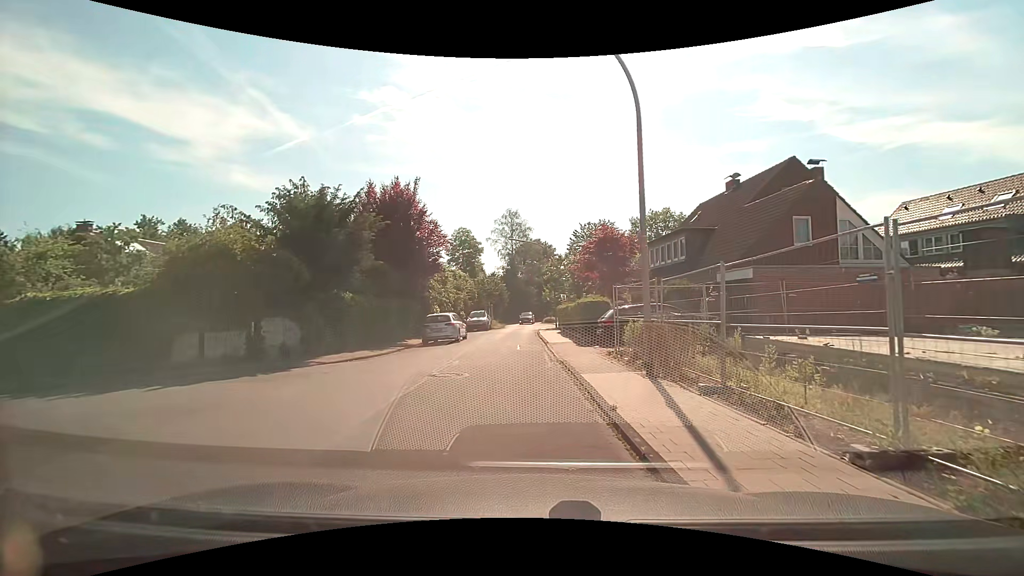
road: residential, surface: asphalt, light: Day
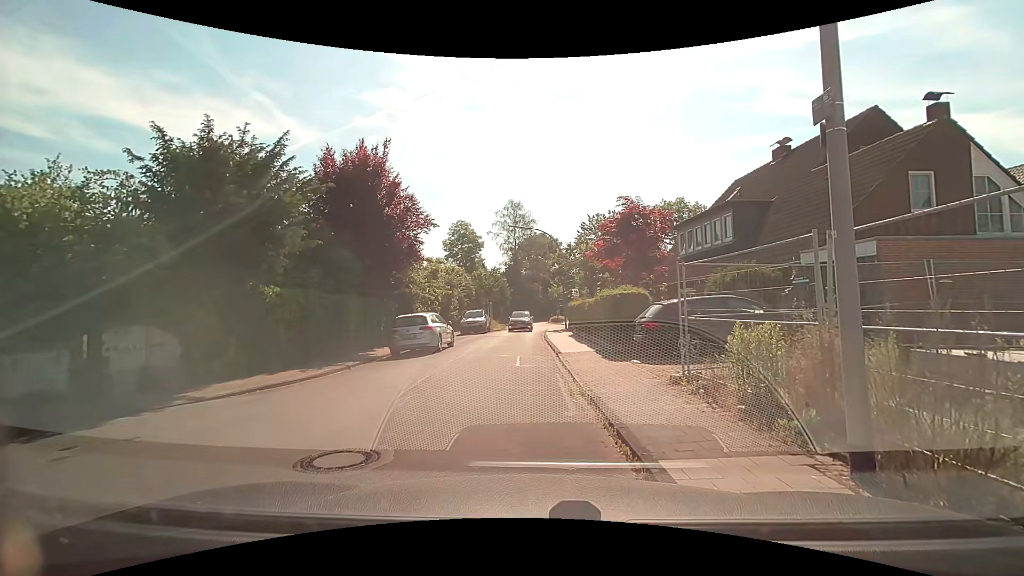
(0.0, +5.9) m; 0°
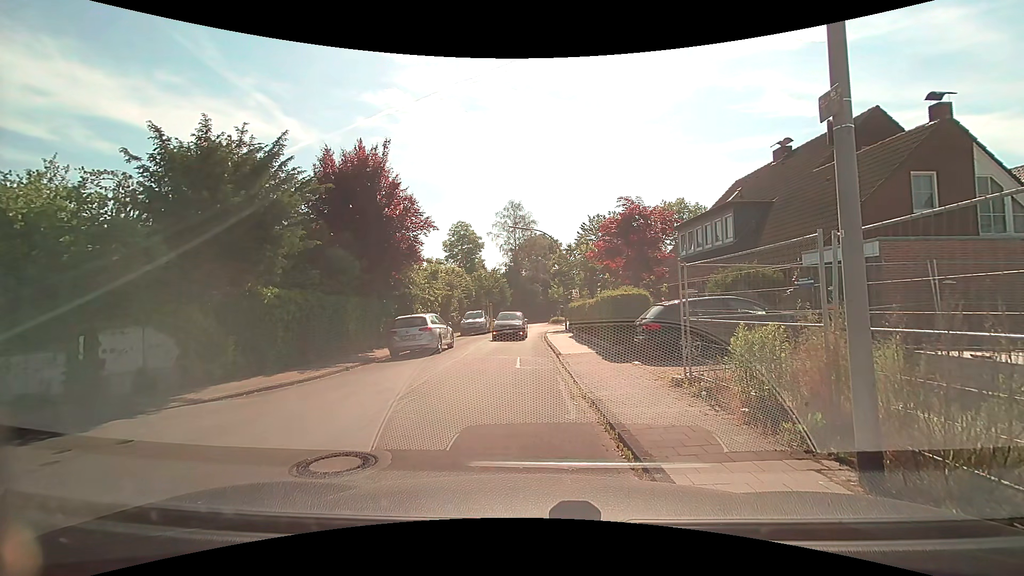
(0.0, +0.2) m; 0°
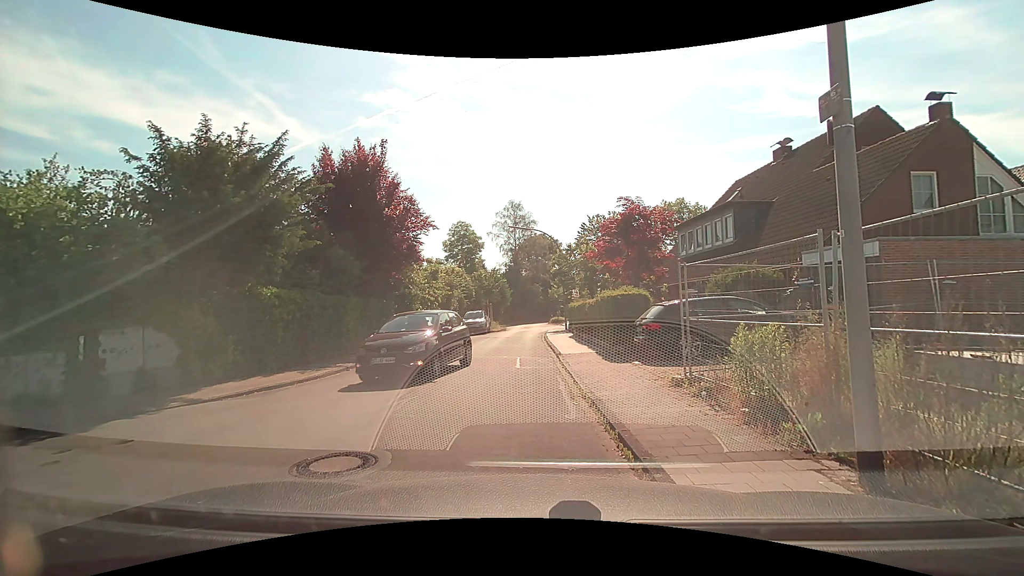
(0.0, 0.0) m; 0°
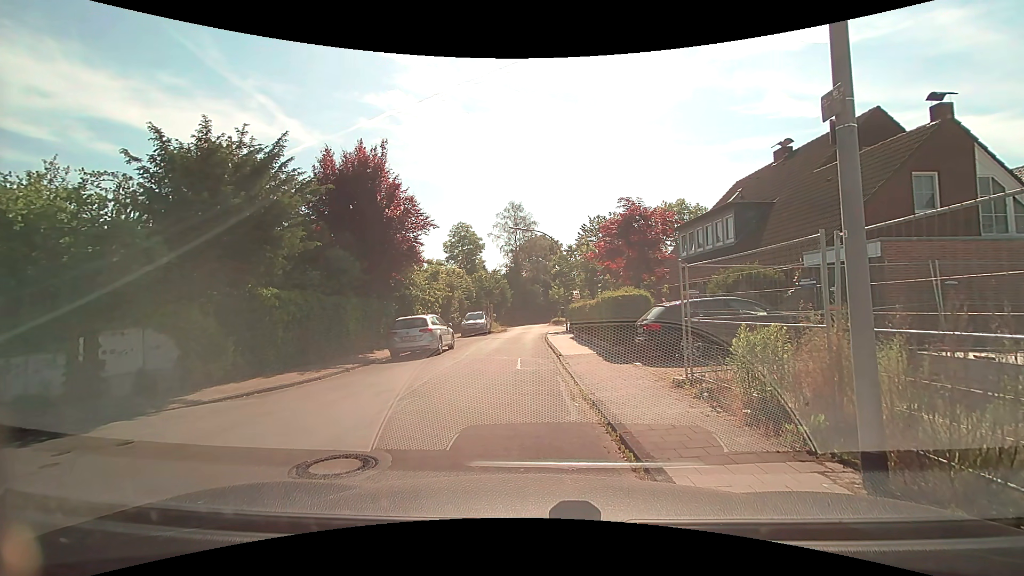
(0.0, 0.0) m; 0°
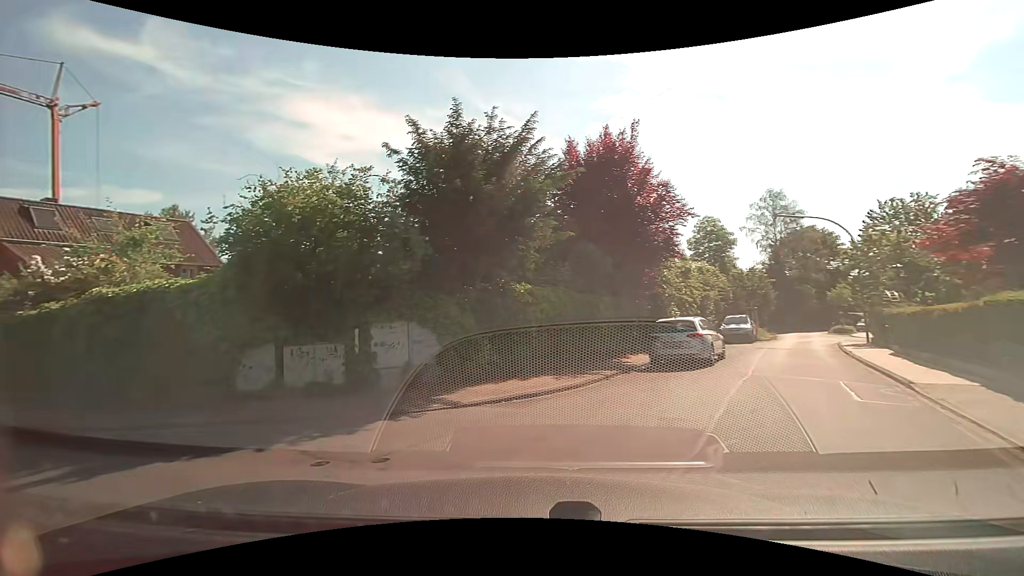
(-0.2, +2.5) m; -26°
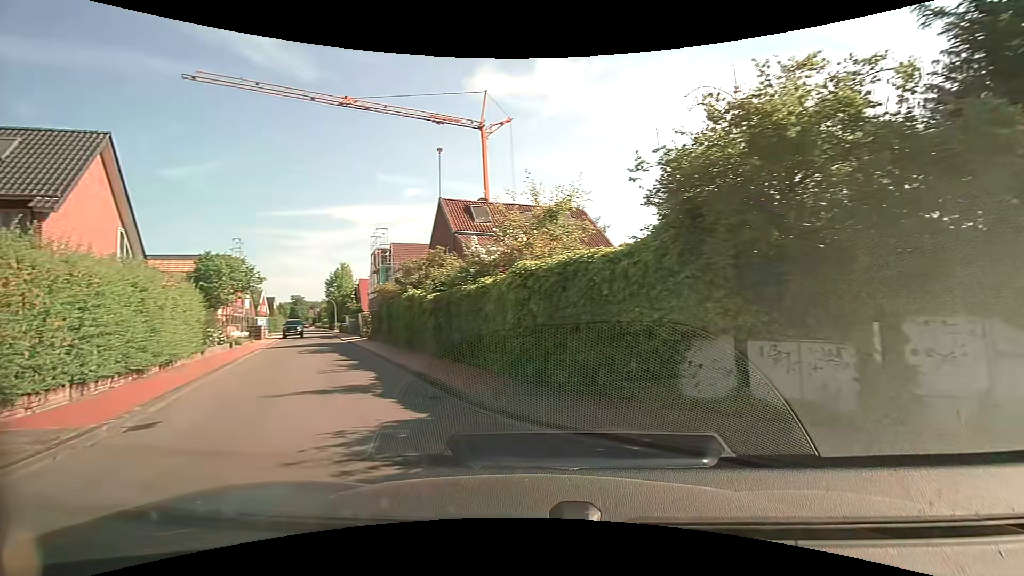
(-1.4, +3.3) m; -41°
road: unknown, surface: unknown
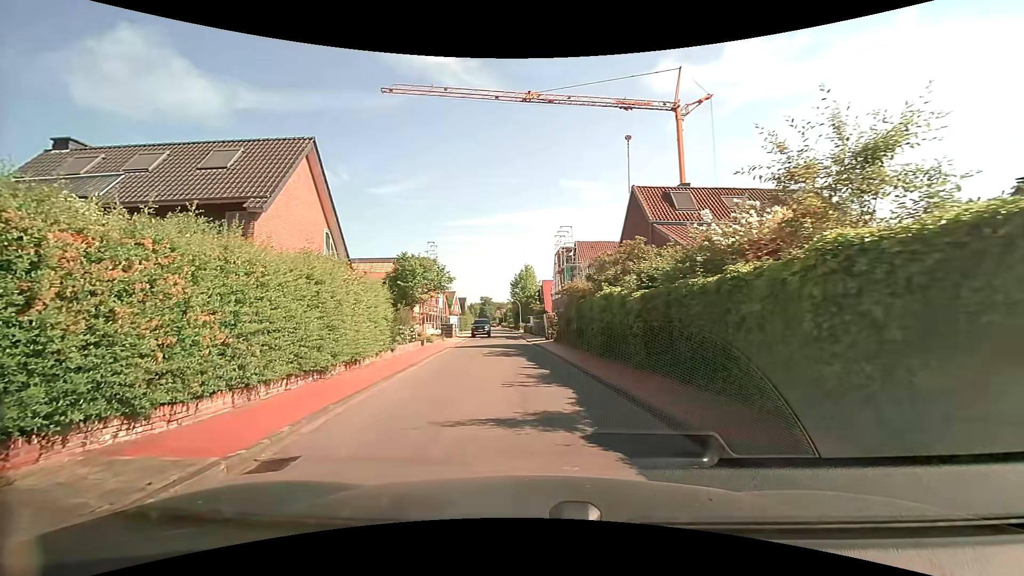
(-0.7, +3.4) m; -21°
(-1, +10) (-1, +20) (-1, +30) (-2, +40) (-2, +50) (-3, +60) (-4, +70) (-4, +80) (-5, +90) (-6, +100) m
